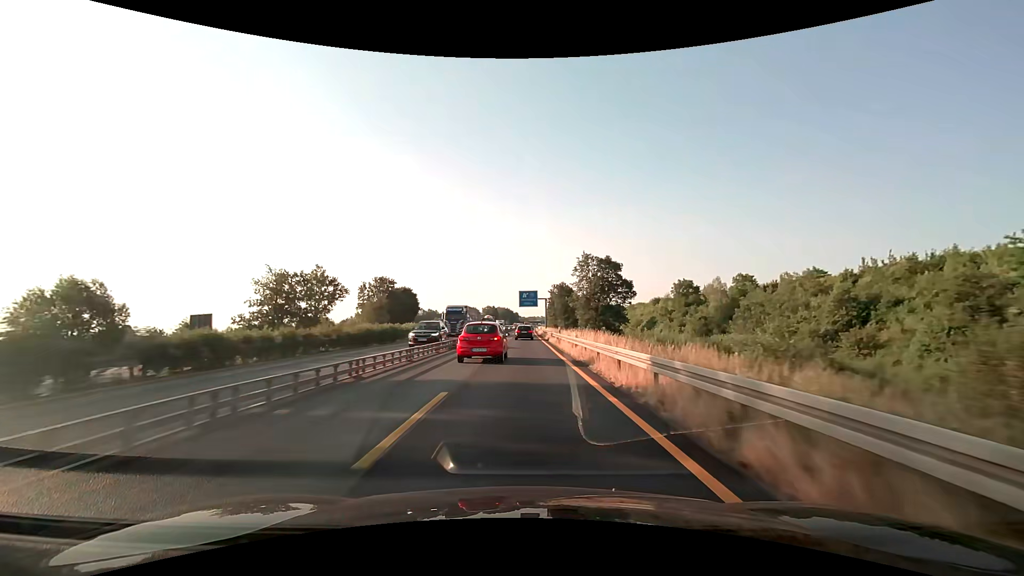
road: motorway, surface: asphalt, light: Day
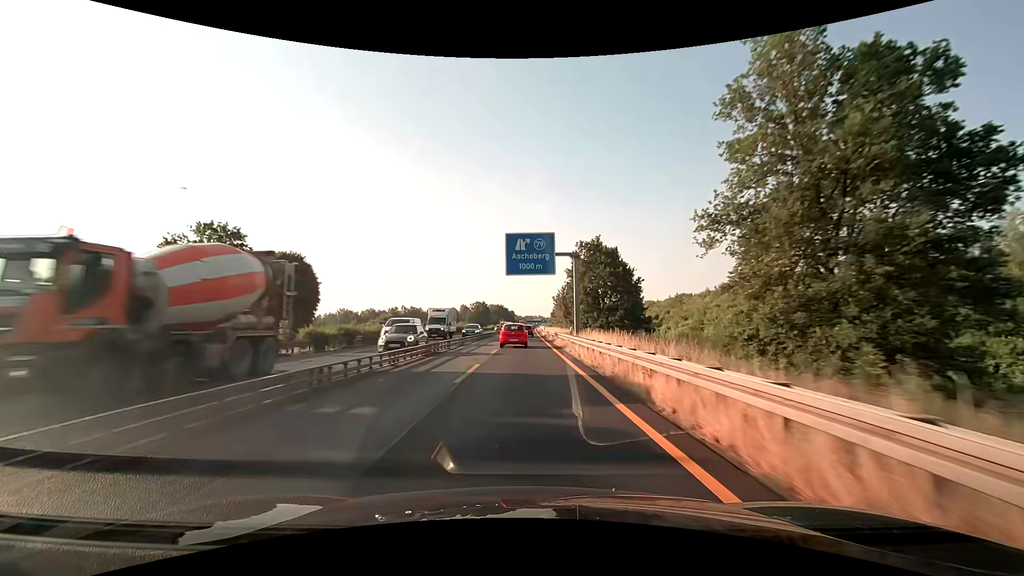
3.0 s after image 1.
(+0.1, +62.7) m; 0°
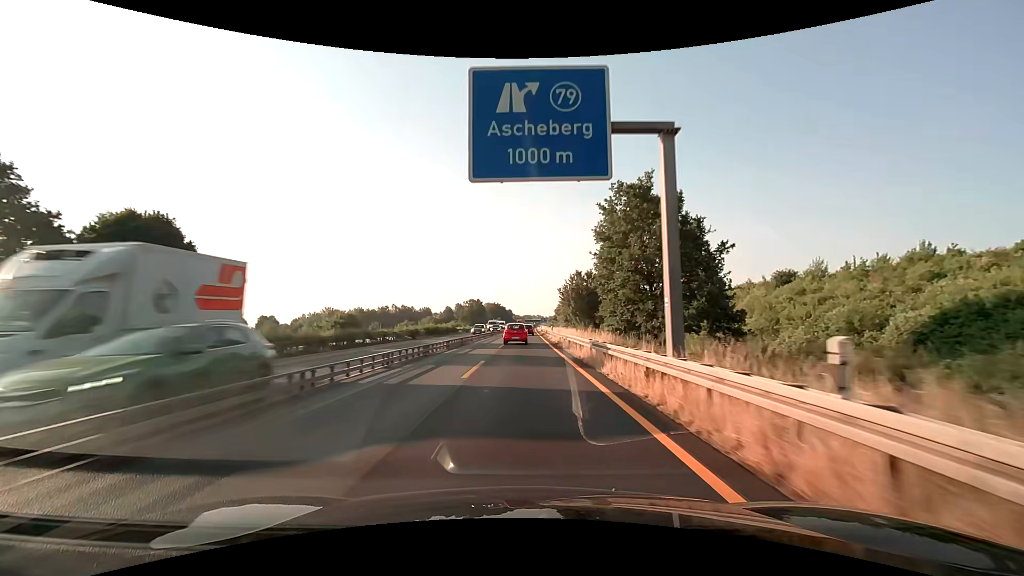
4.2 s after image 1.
(0.0, +25.1) m; 0°
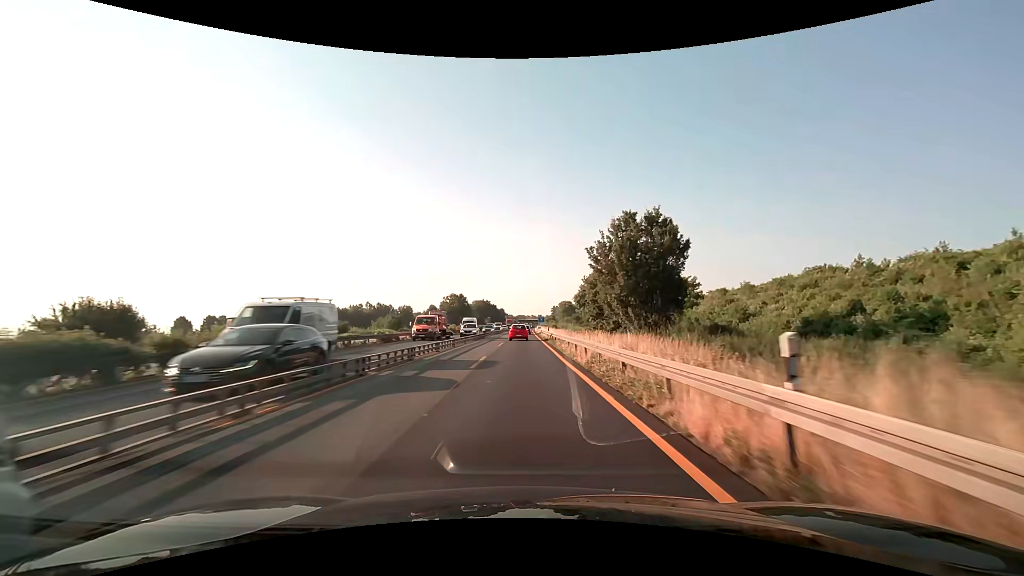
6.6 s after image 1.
(+0.4, +50.2) m; +1°
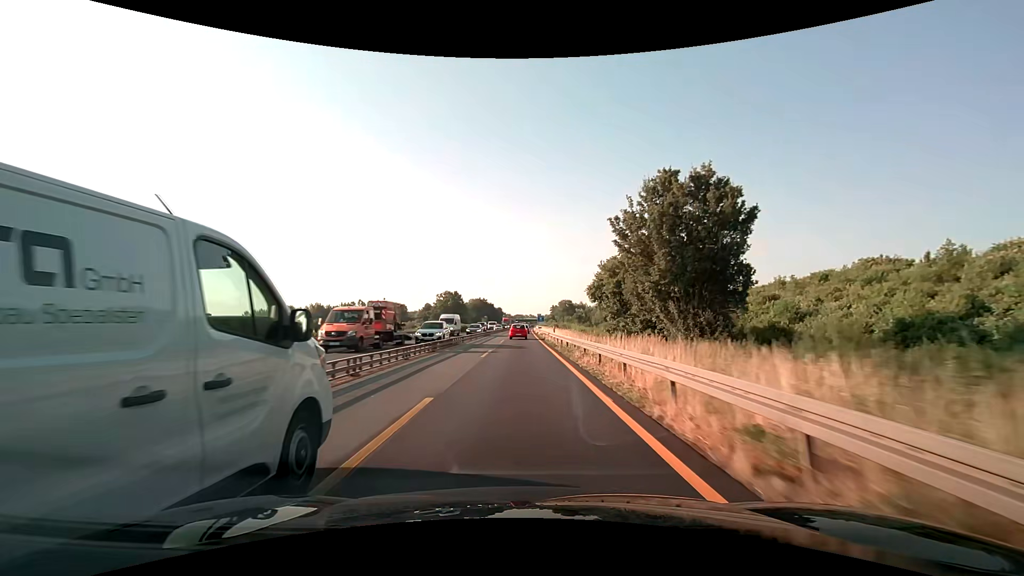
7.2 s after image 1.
(0.0, +12.5) m; 0°
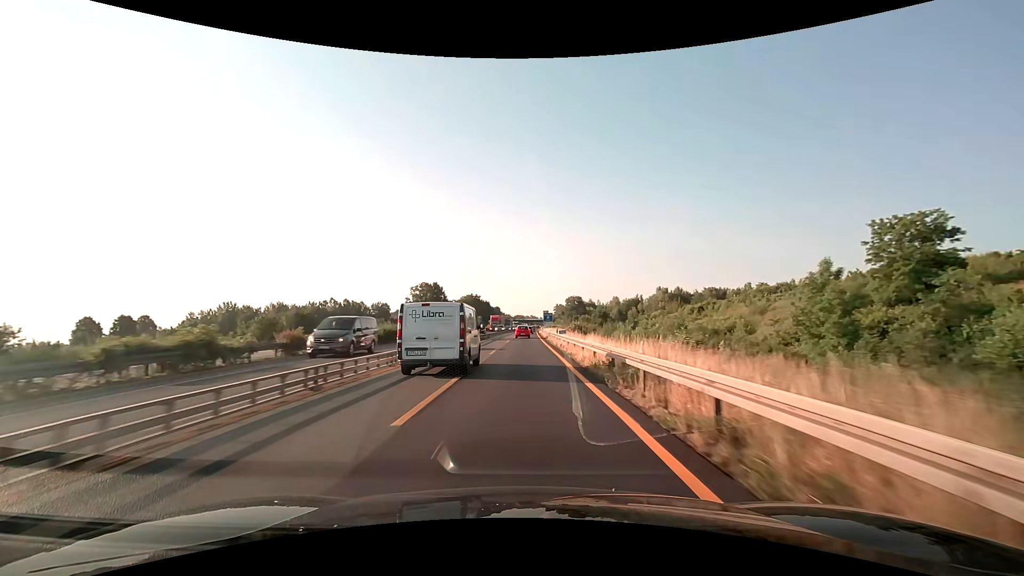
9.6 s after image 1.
(-0.1, +50.1) m; 0°
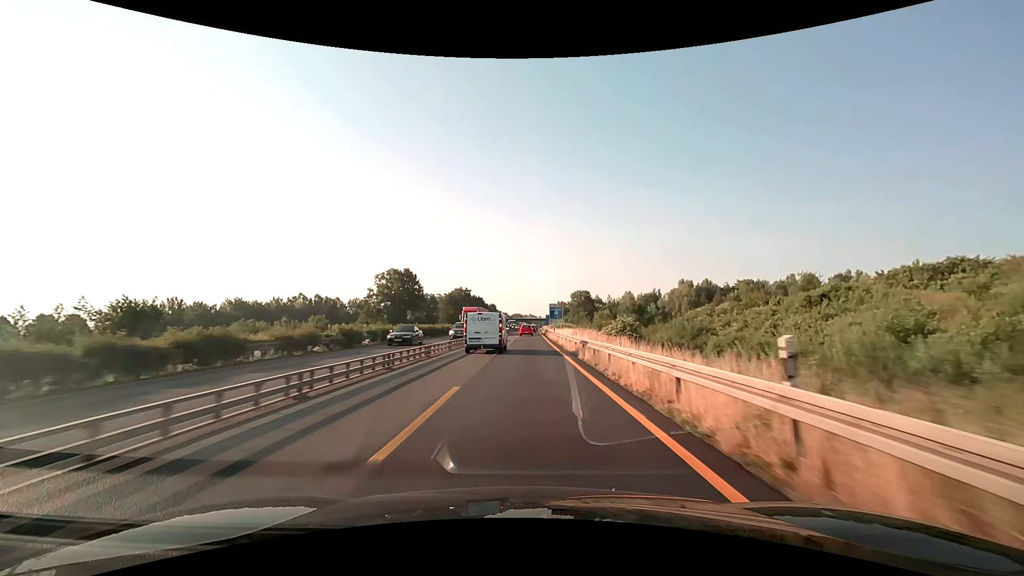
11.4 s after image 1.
(0.0, +37.6) m; 0°
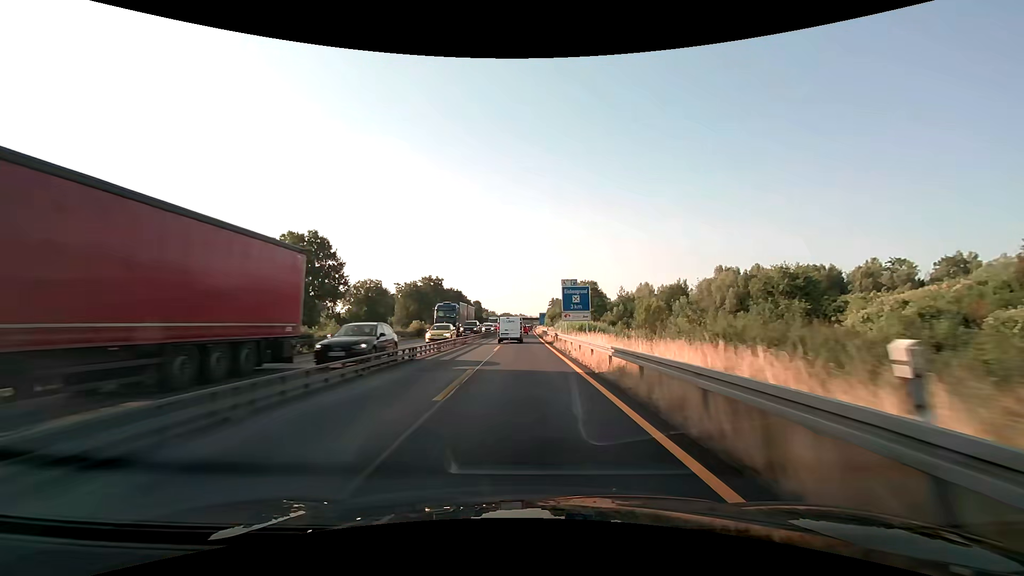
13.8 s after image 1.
(+0.5, +50.2) m; +1°
(0, +10) (0, +20) (0, +30) (0, +40) (0, +50) (0, +60) (0, +70) (0, +80) (0, +90) (+1, +100) m
